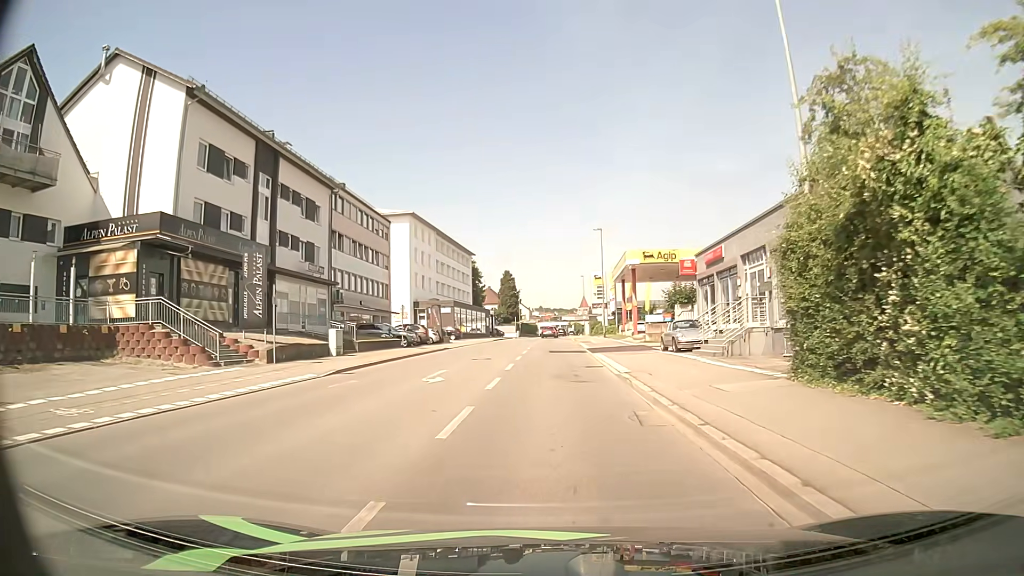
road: tertiary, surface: asphalt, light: Day
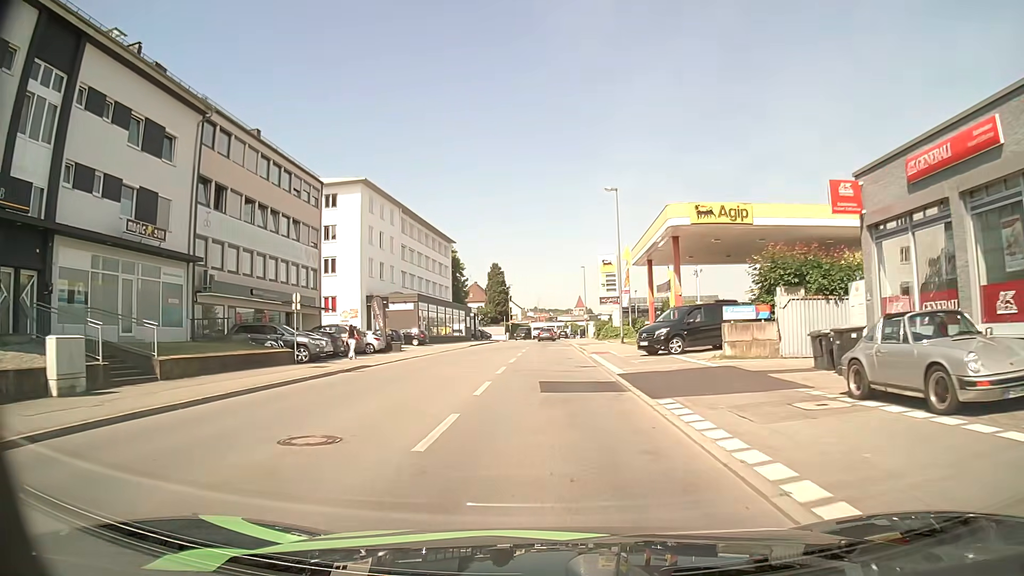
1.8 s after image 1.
(+0.2, +19.0) m; +1°
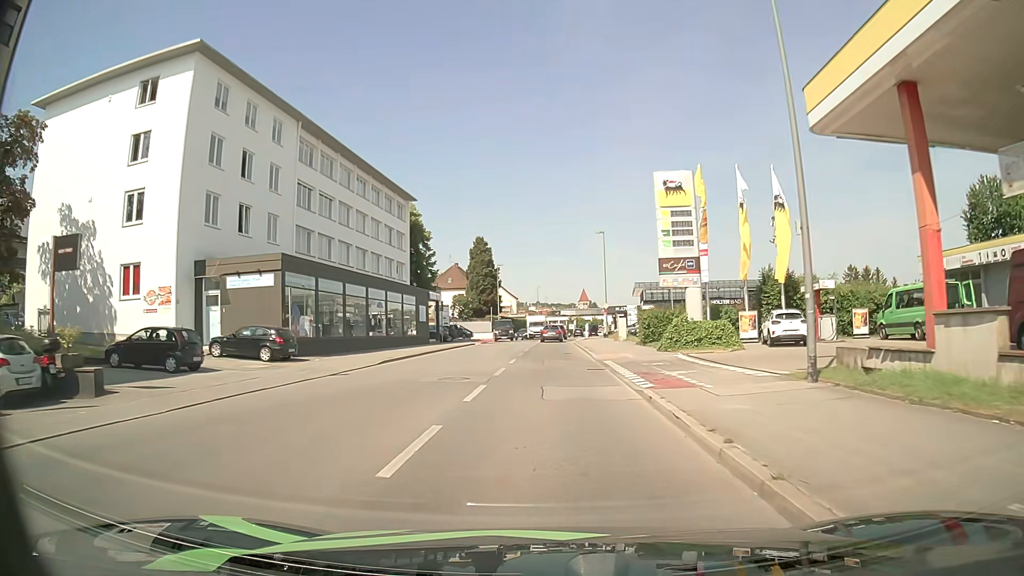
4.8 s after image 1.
(-0.1, +31.8) m; -1°
